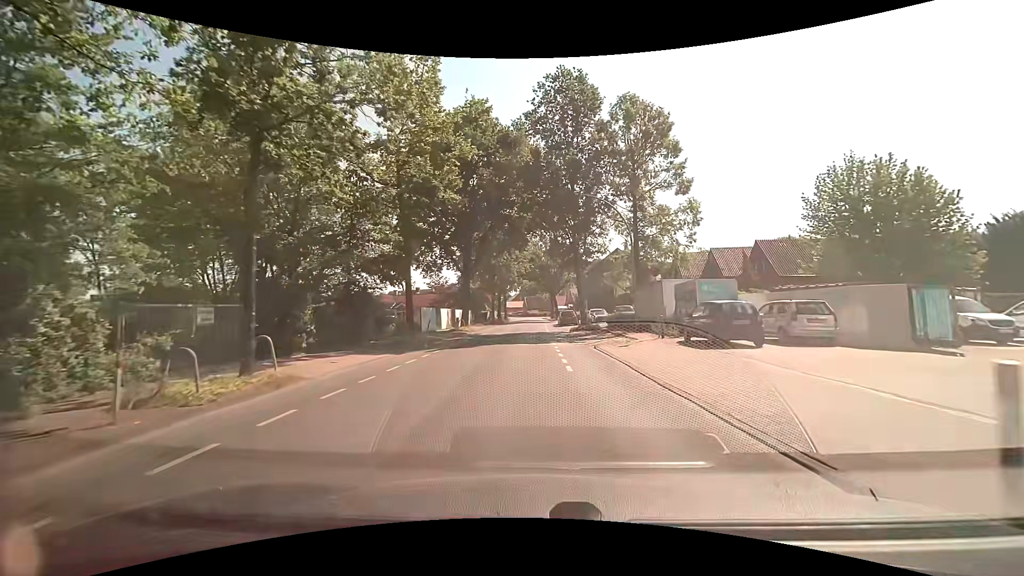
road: residential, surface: asphalt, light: Day
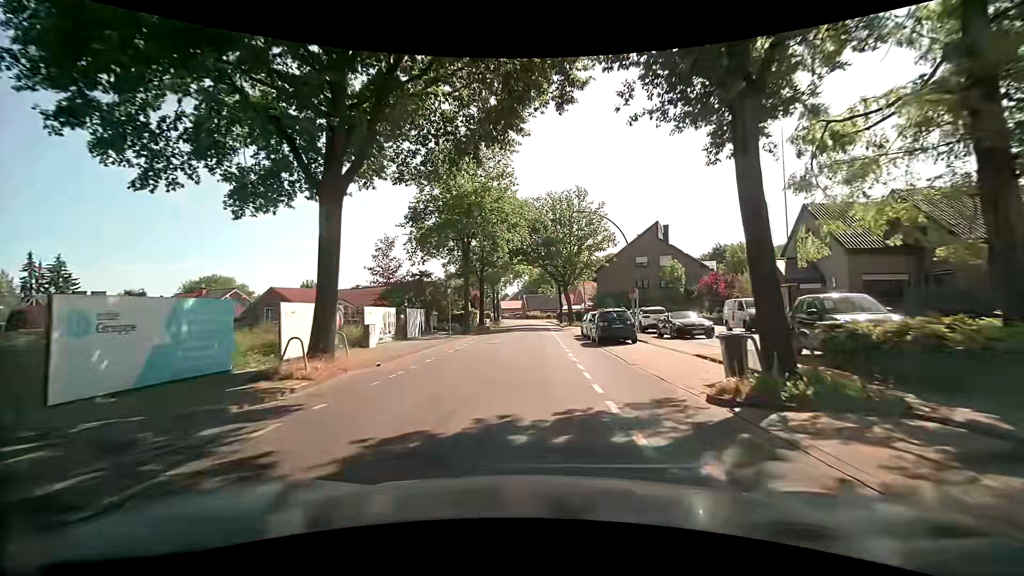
(-0.3, +28.4) m; -1°
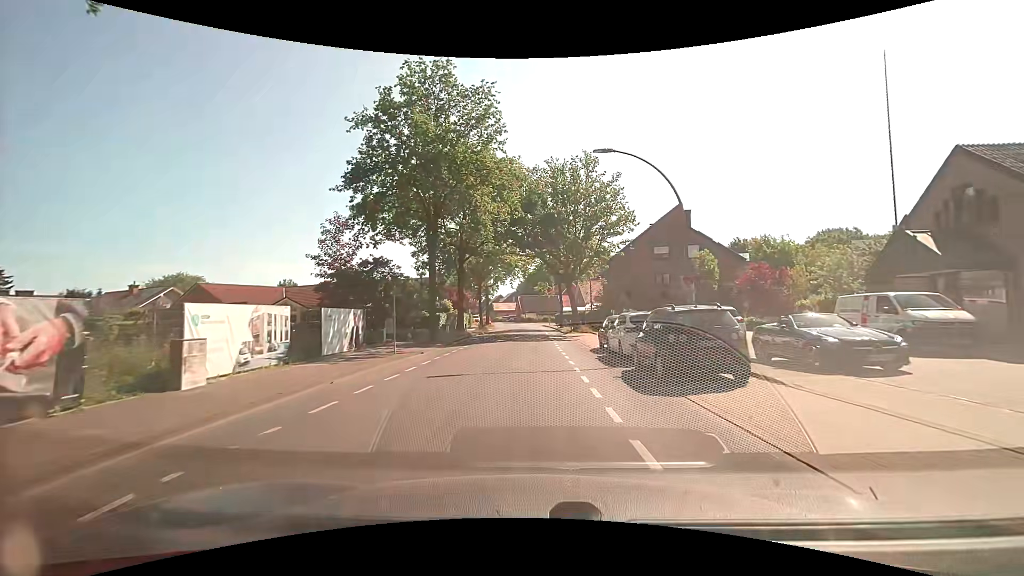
(0.0, +12.0) m; 0°
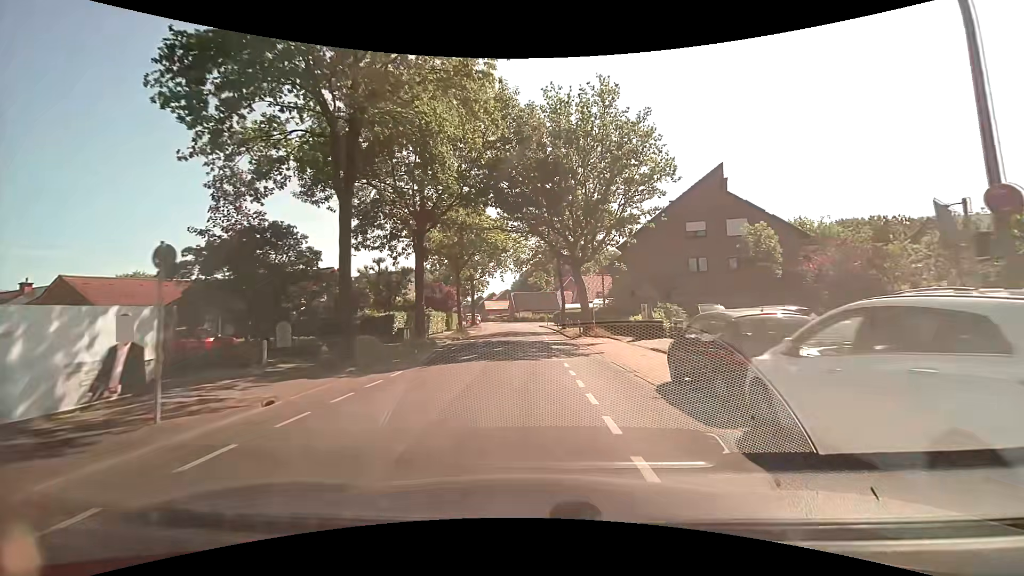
(+0.2, +12.6) m; +2°
